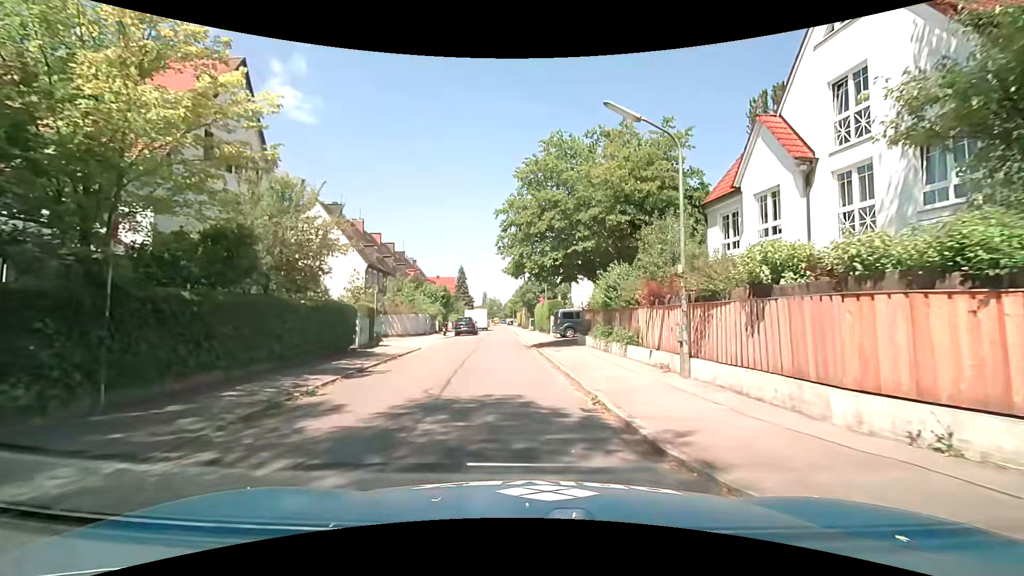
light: Day
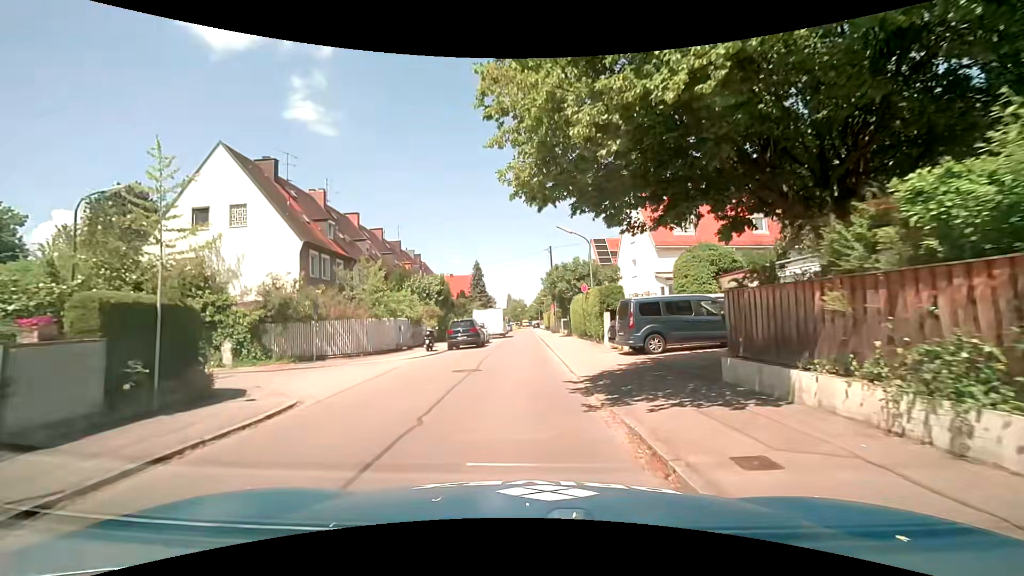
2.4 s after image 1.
(-0.2, +16.0) m; -2°
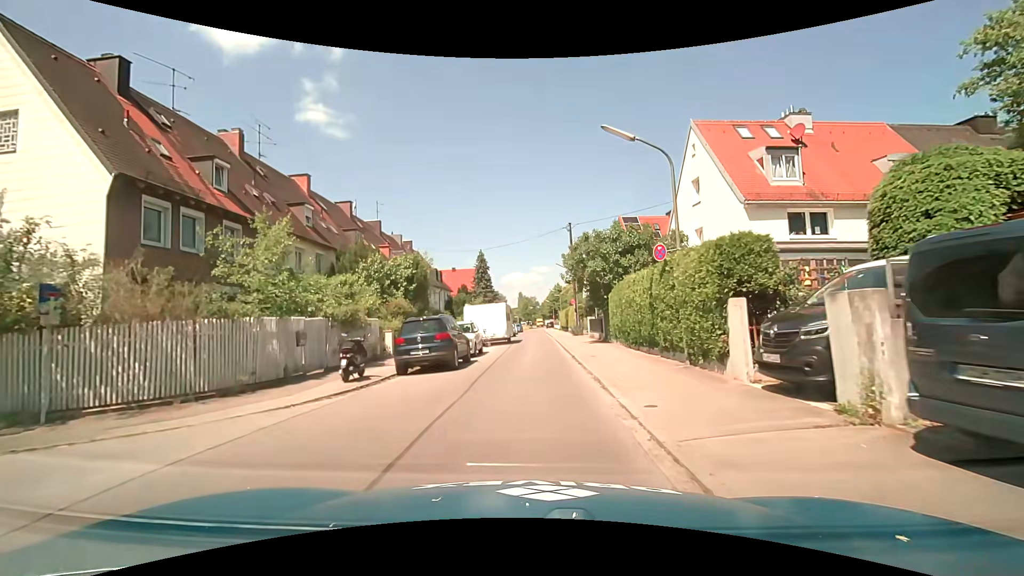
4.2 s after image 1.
(-0.2, +12.8) m; -1°
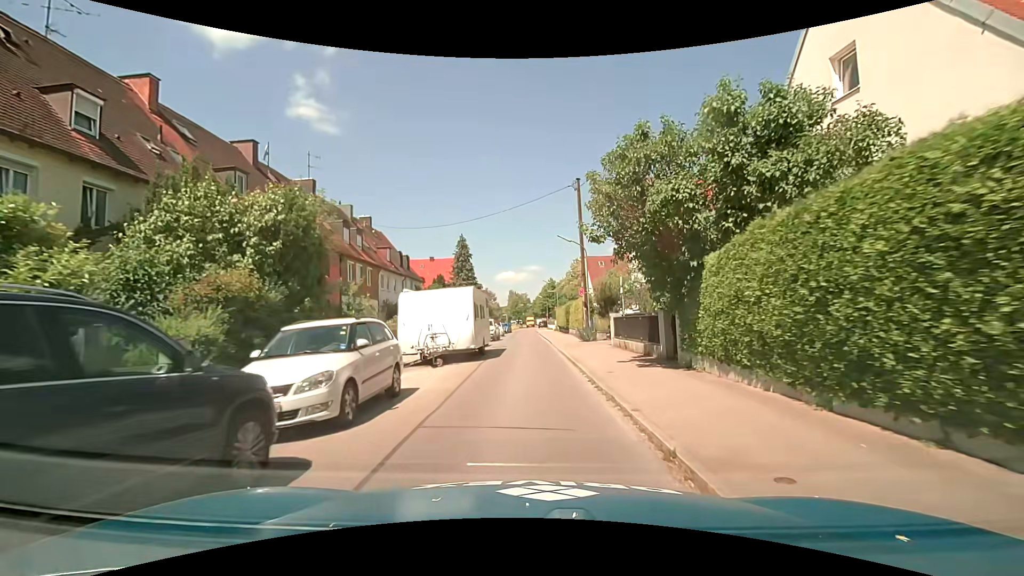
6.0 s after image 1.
(+0.1, +13.4) m; 0°
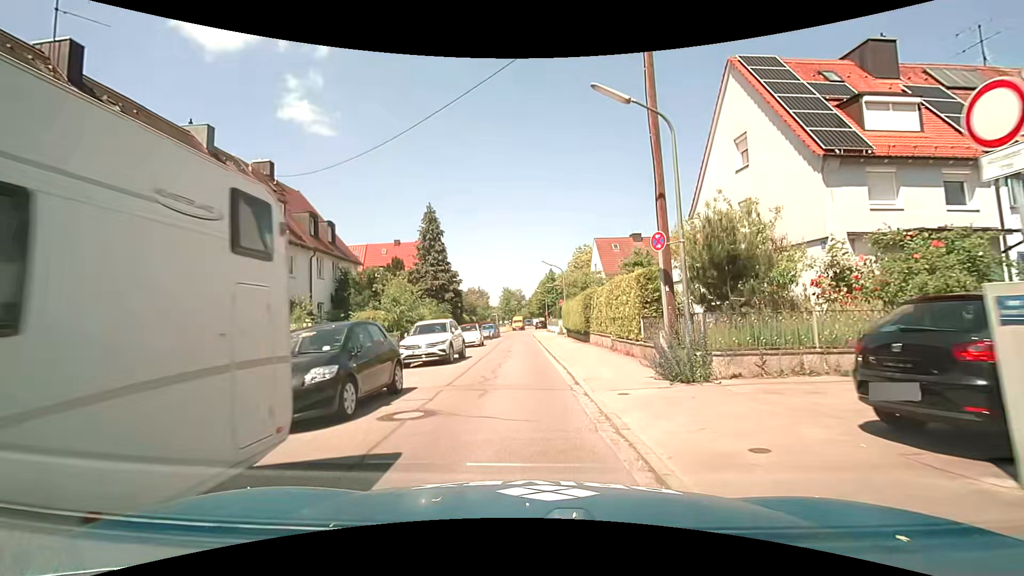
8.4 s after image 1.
(+0.3, +18.5) m; +1°
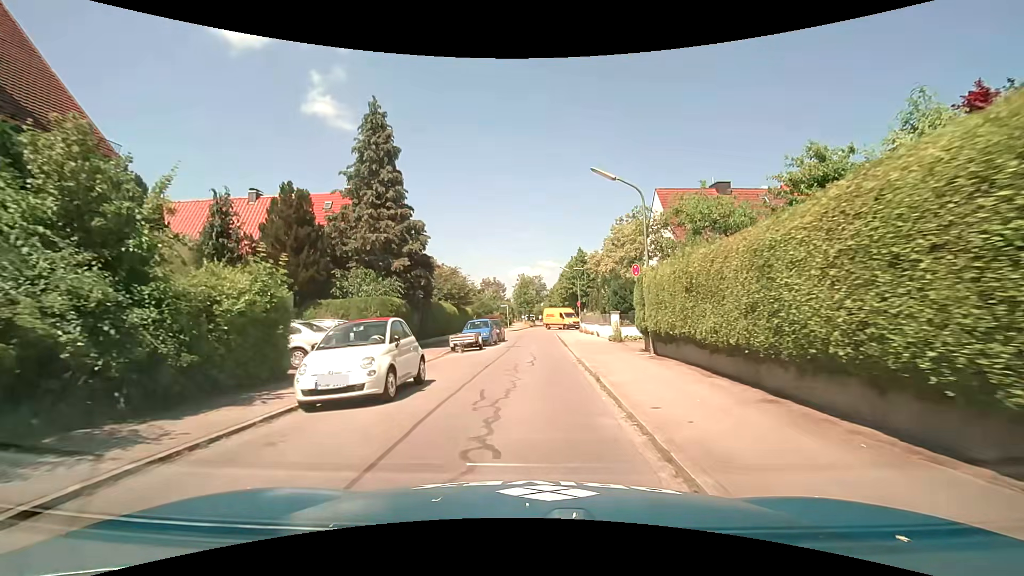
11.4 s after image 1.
(-0.4, +22.7) m; -3°
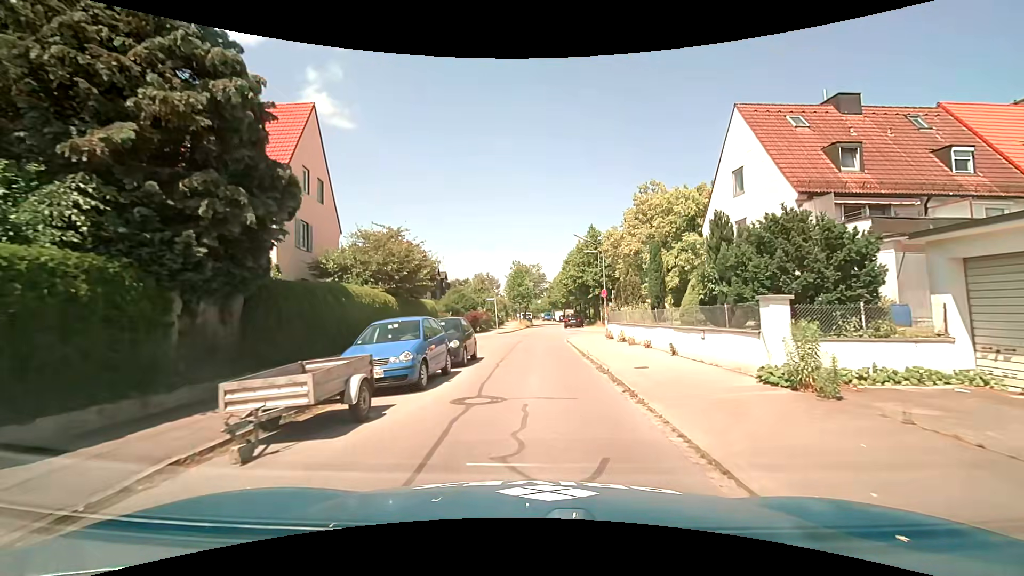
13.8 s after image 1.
(+0.1, +16.6) m; 0°
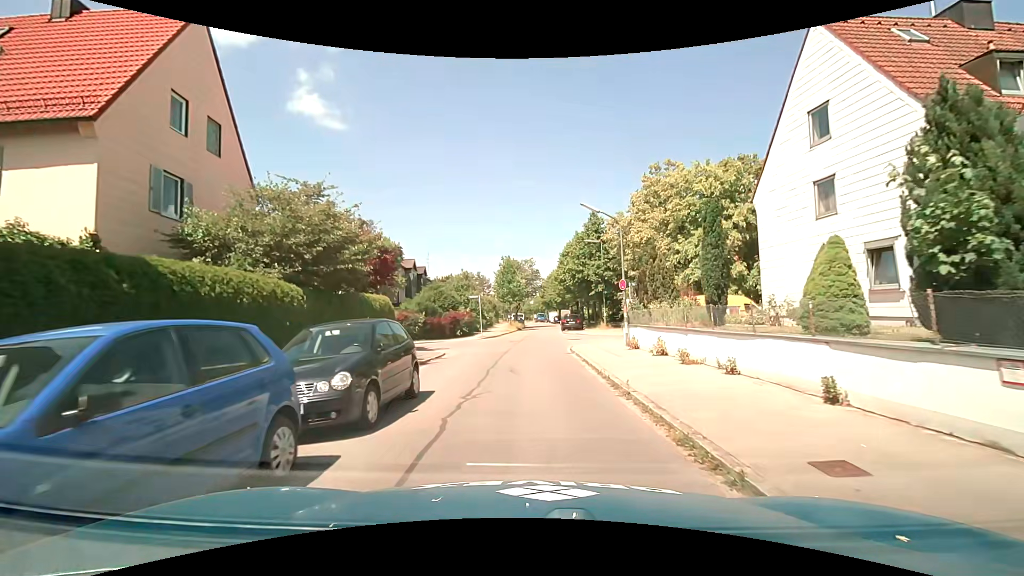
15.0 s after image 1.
(+0.2, +7.9) m; +1°
(0, +10) (0, +20) (+1, +30) (+1, +40) (+1, +50) (+2, +60) (+2, +70) (+2, +80) (+2, +90) (+1, +100) m
